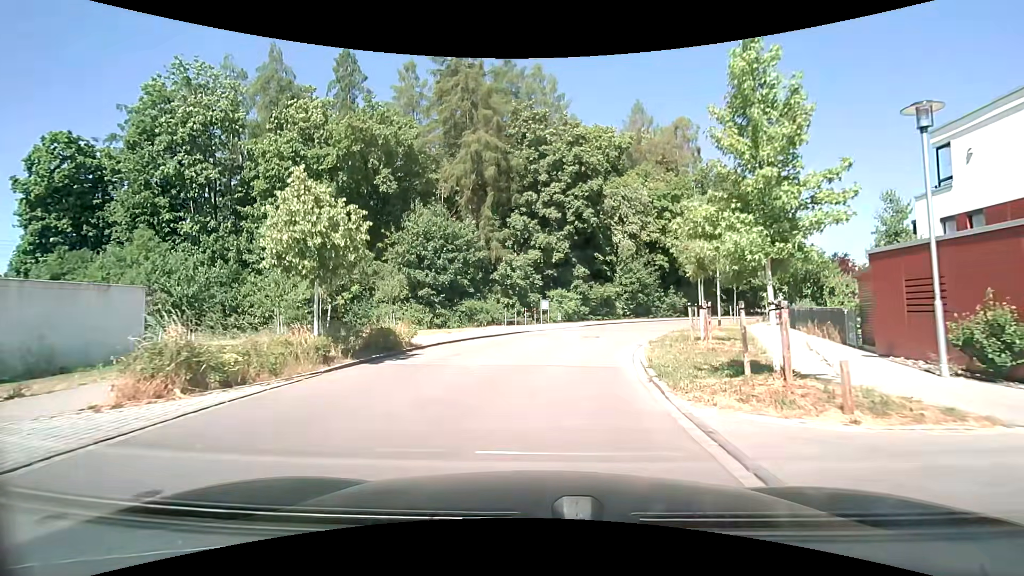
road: residential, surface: asphalt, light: Day
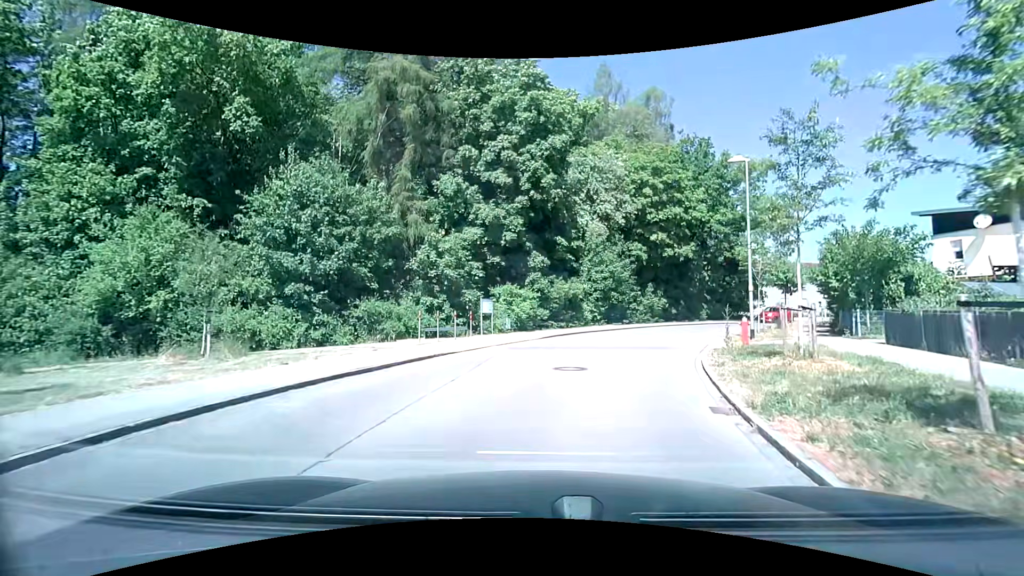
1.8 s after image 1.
(+0.5, +12.1) m; +5°
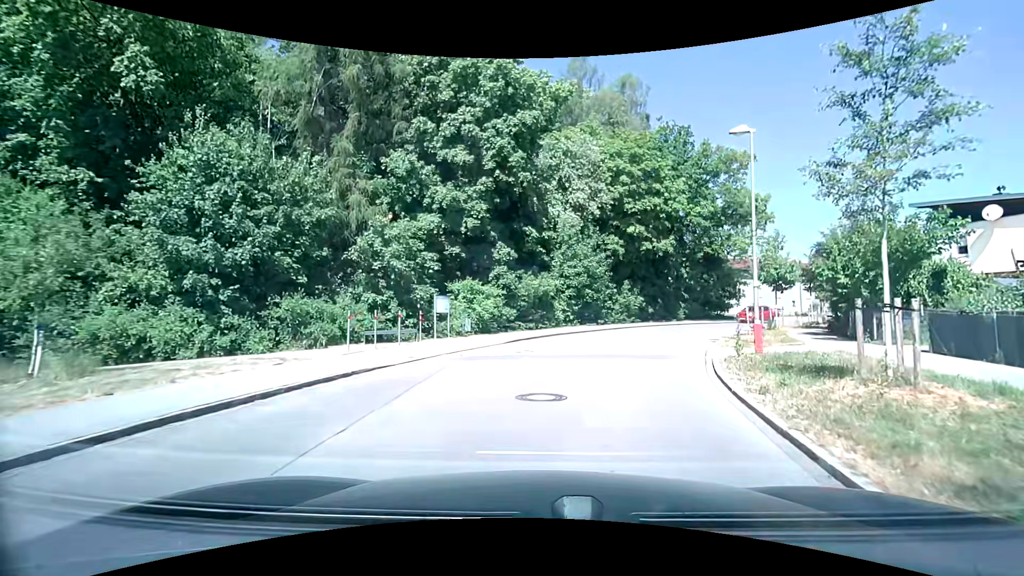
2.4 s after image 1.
(+0.1, +4.0) m; +4°
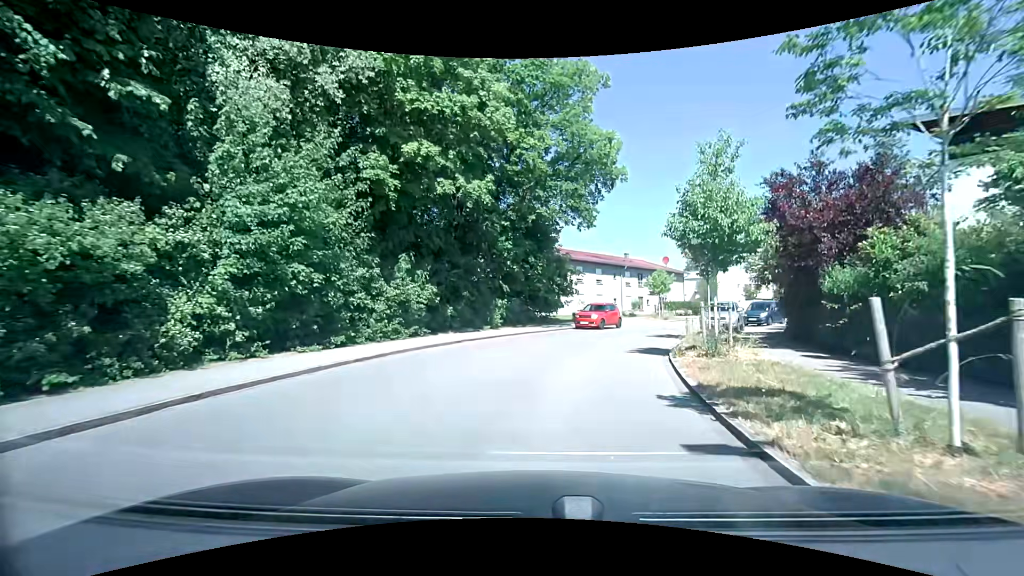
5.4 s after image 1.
(+3.6, +19.3) m; +21°
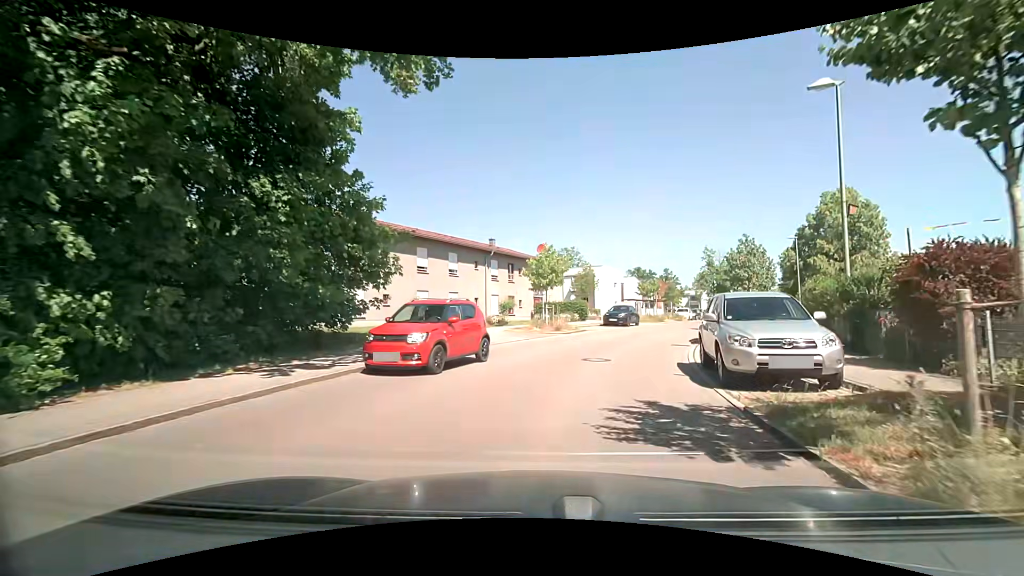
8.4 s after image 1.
(+2.5, +18.7) m; +16°
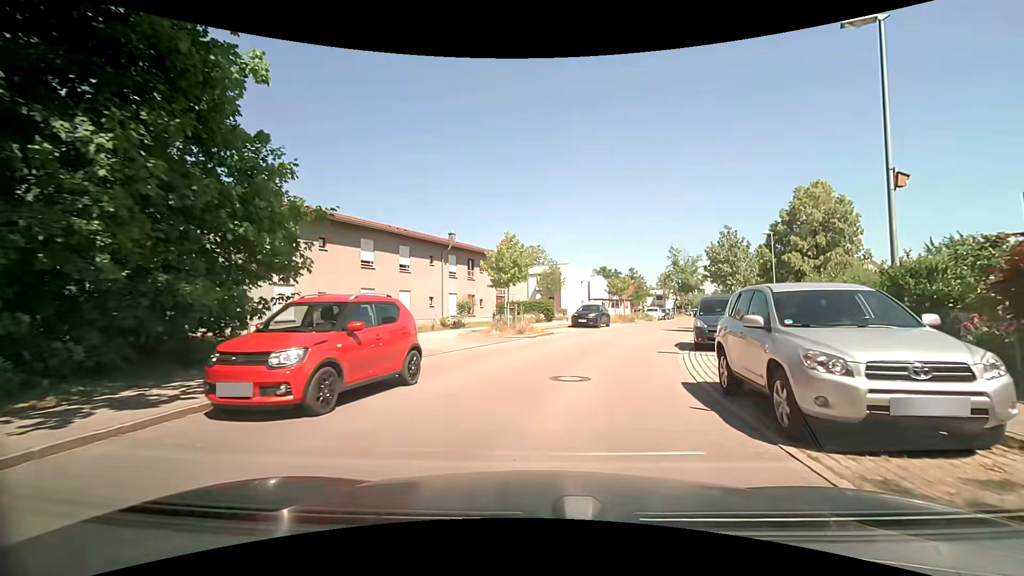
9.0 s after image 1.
(+0.2, +3.7) m; +3°
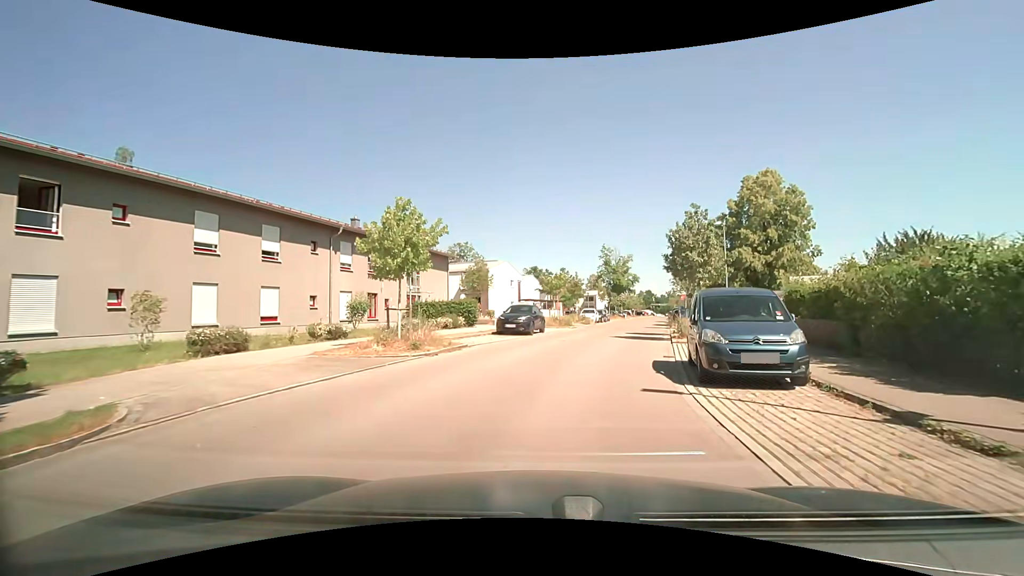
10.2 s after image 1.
(+0.6, +7.5) m; +10°
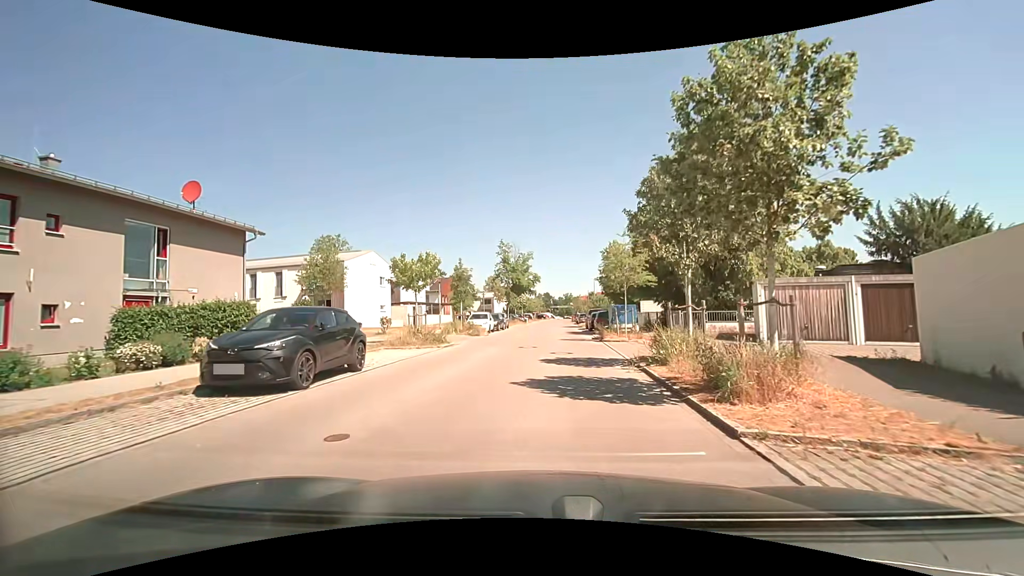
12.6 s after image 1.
(+1.5, +15.3) m; +11°
(0, +10) (+1, +20) (+1, +30) (+2, +40) (+2, +50) (+3, +60) (+3, +70) (+3, +80) (+4, +90) (+4, +100) m
